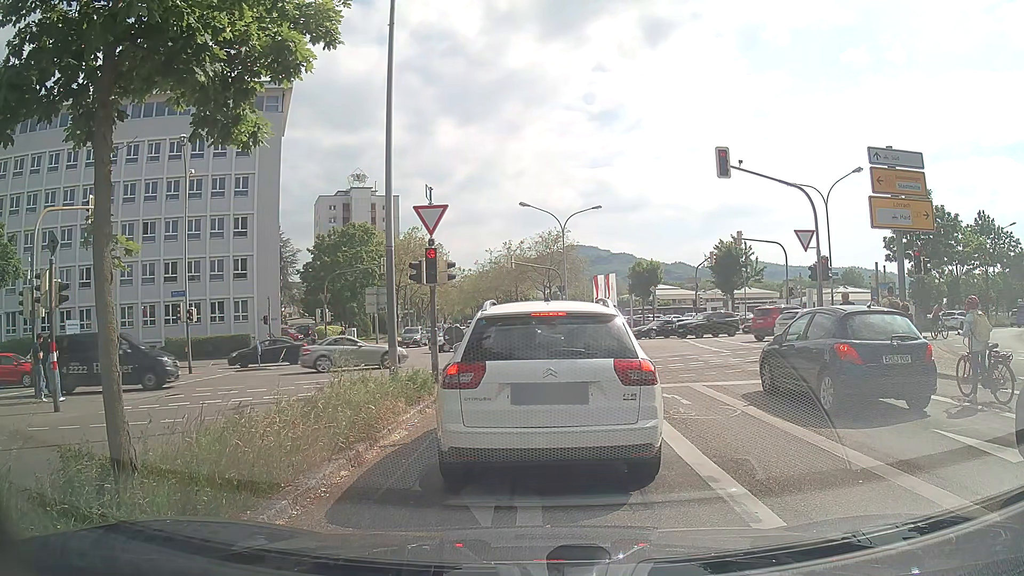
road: secondary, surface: asphalt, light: Day
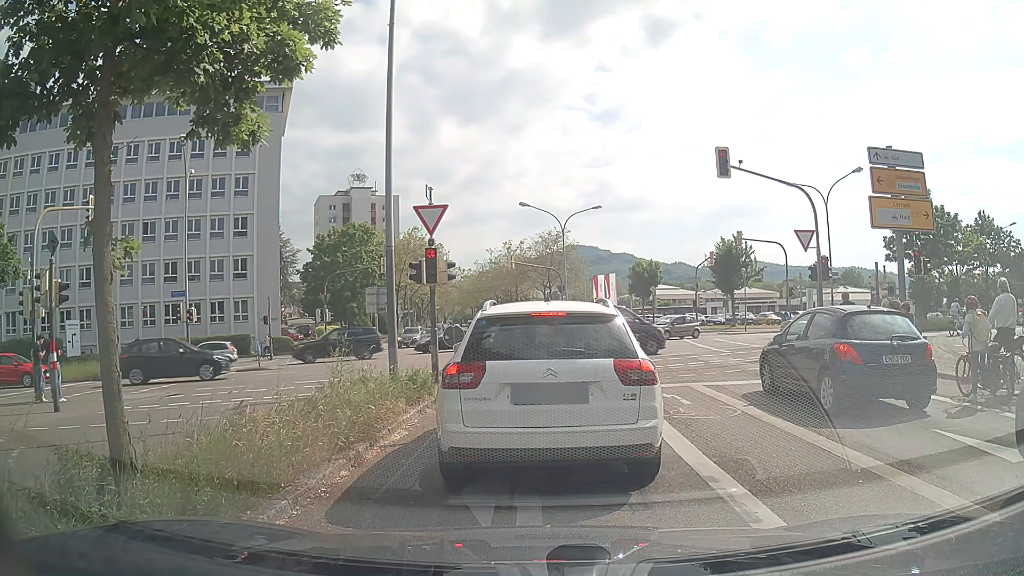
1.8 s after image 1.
(0.0, 0.0) m; 0°
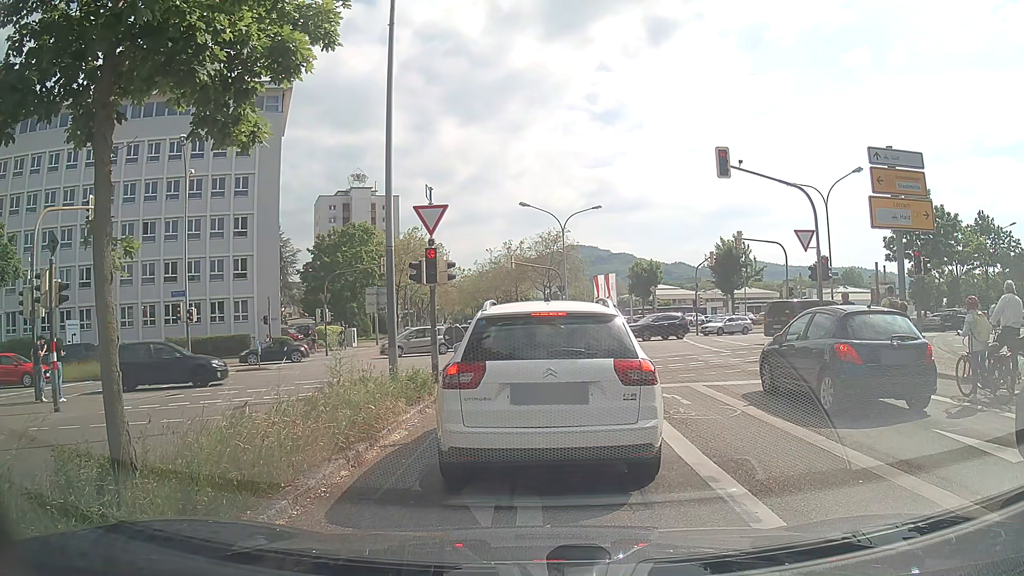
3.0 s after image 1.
(0.0, 0.0) m; 0°
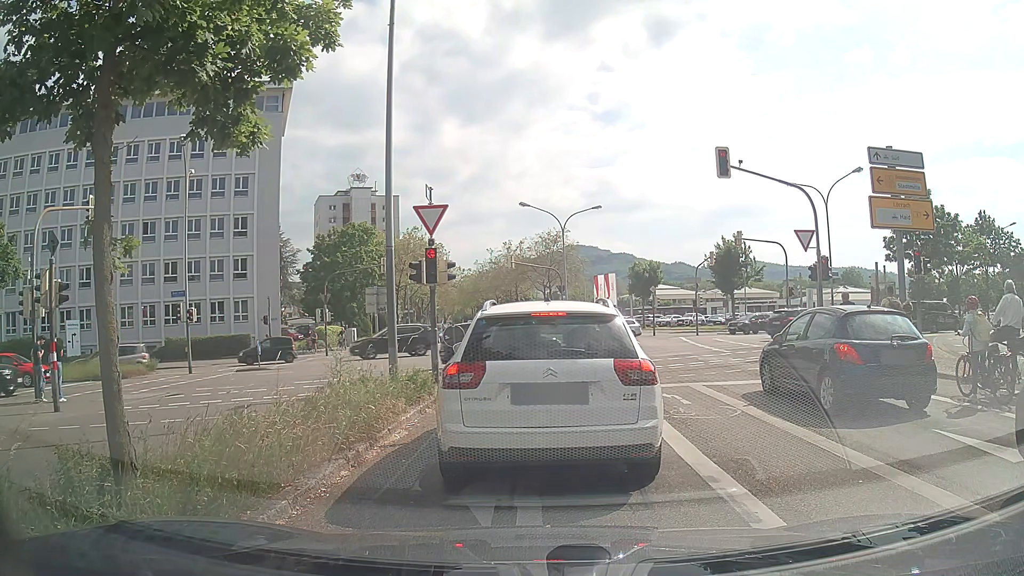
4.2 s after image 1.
(0.0, 0.0) m; 0°
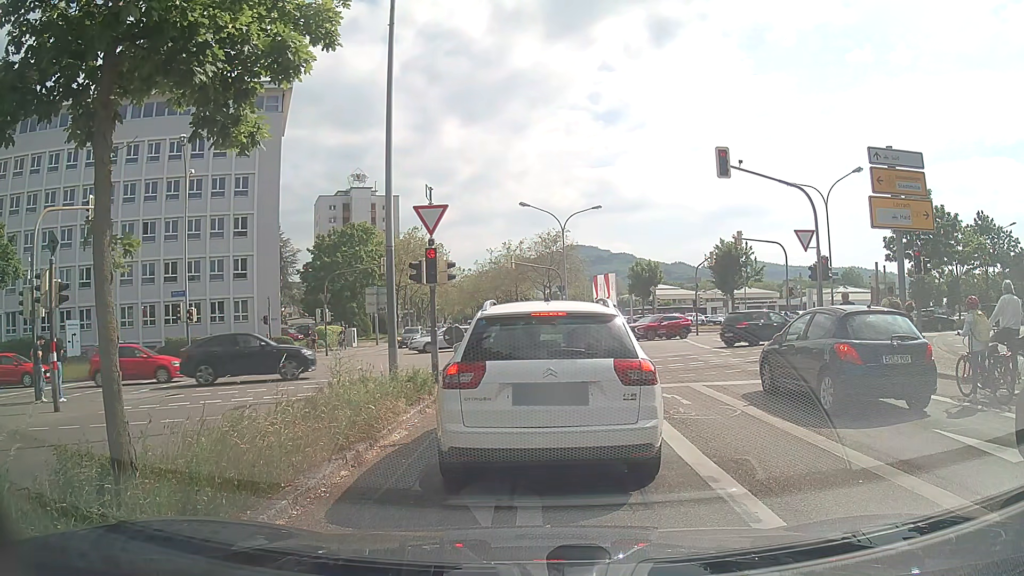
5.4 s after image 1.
(0.0, 0.0) m; 0°
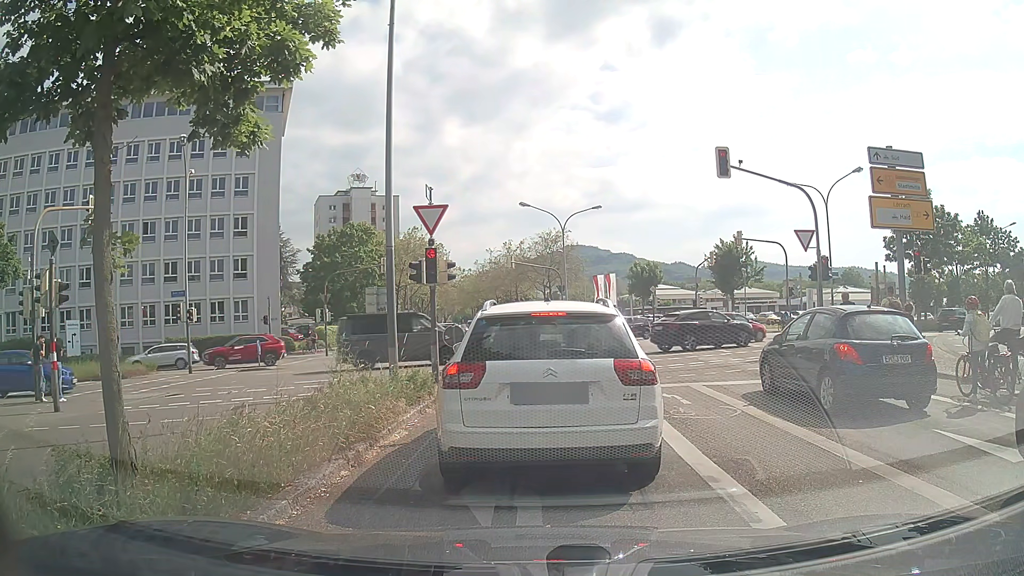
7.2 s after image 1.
(0.0, 0.0) m; 0°
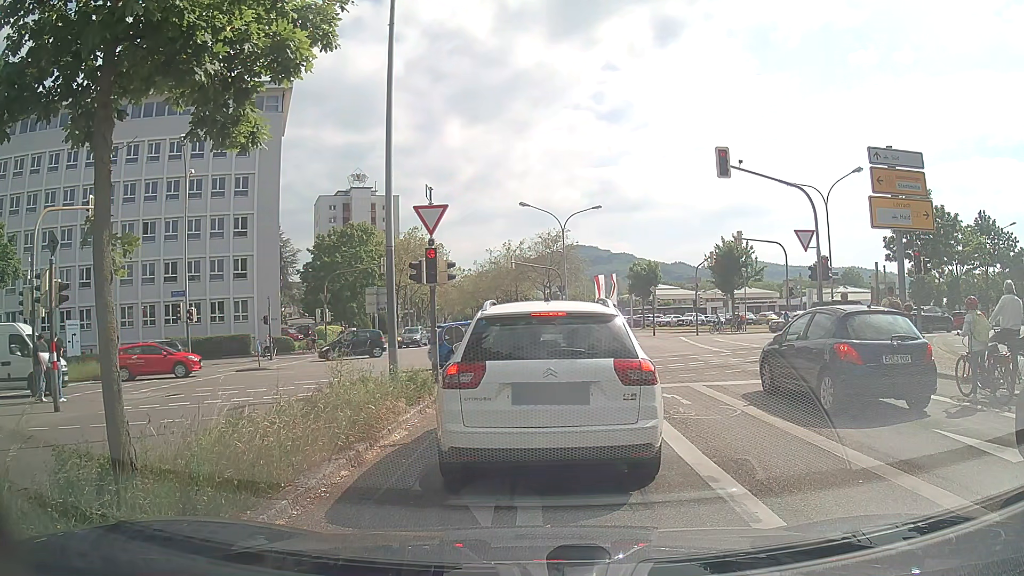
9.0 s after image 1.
(0.0, 0.0) m; 0°
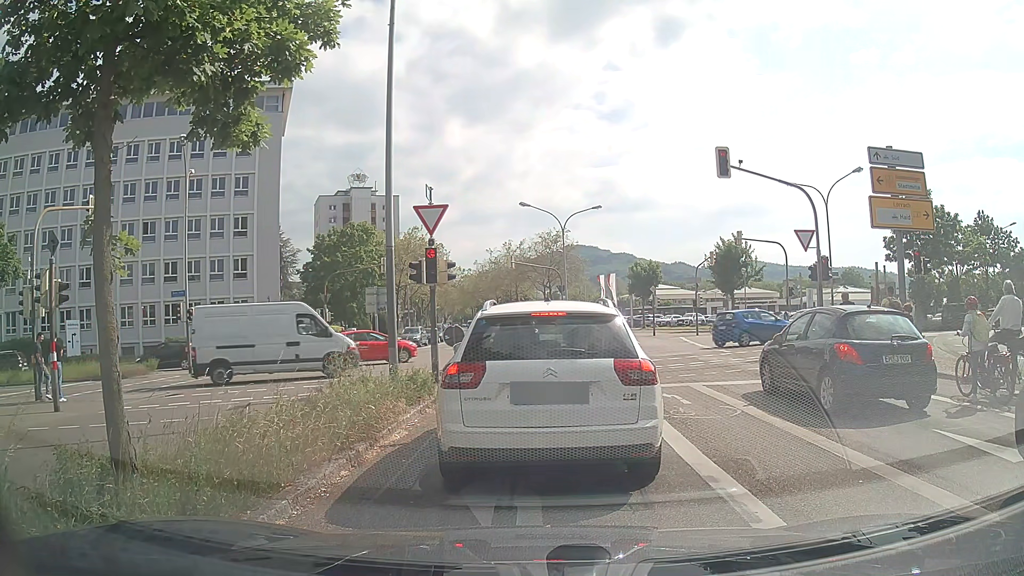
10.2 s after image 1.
(0.0, 0.0) m; 0°
